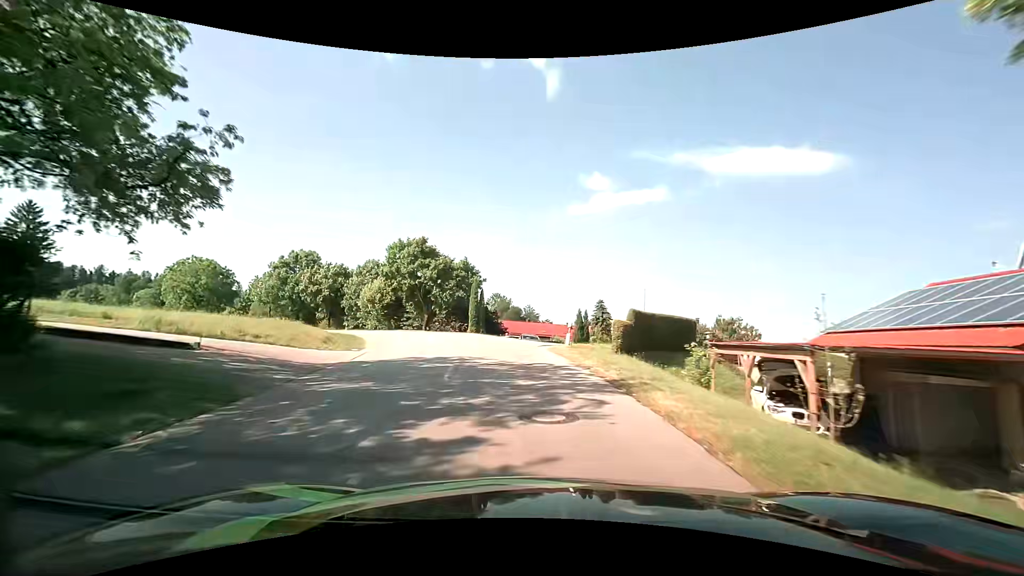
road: tertiary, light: Day
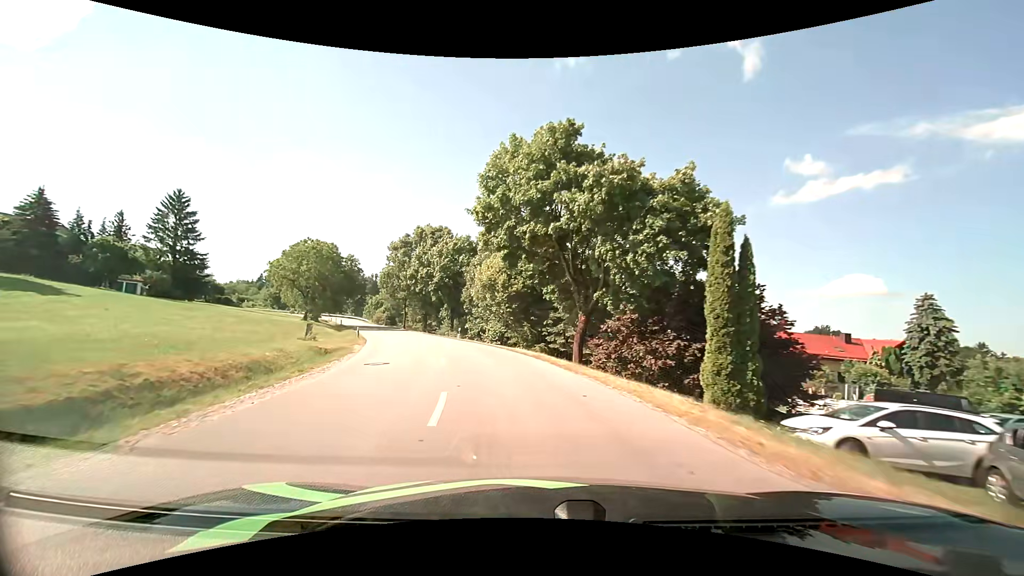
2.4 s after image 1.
(-5.2, +31.0) m; -20°
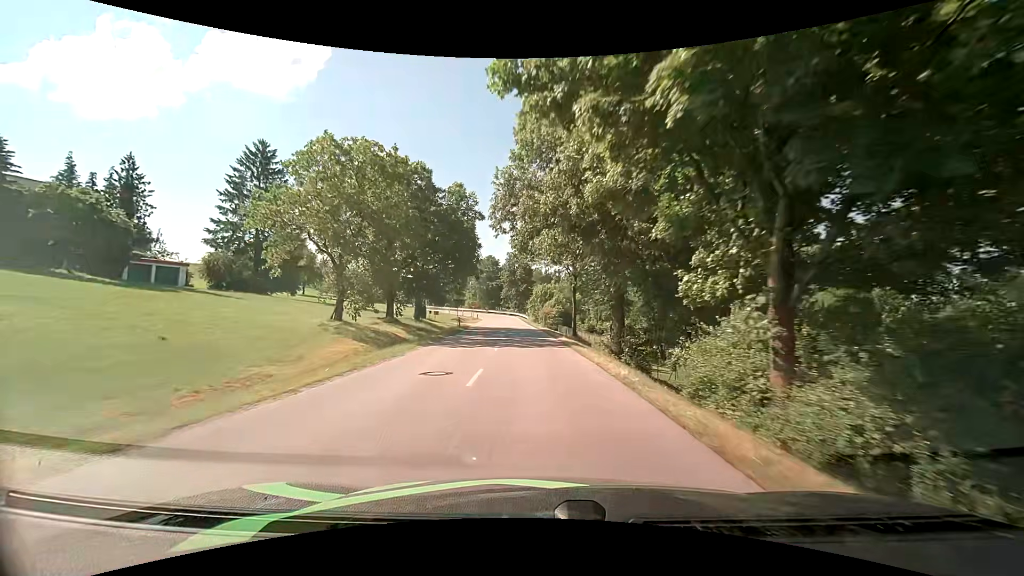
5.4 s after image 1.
(-9.4, +41.5) m; -21°
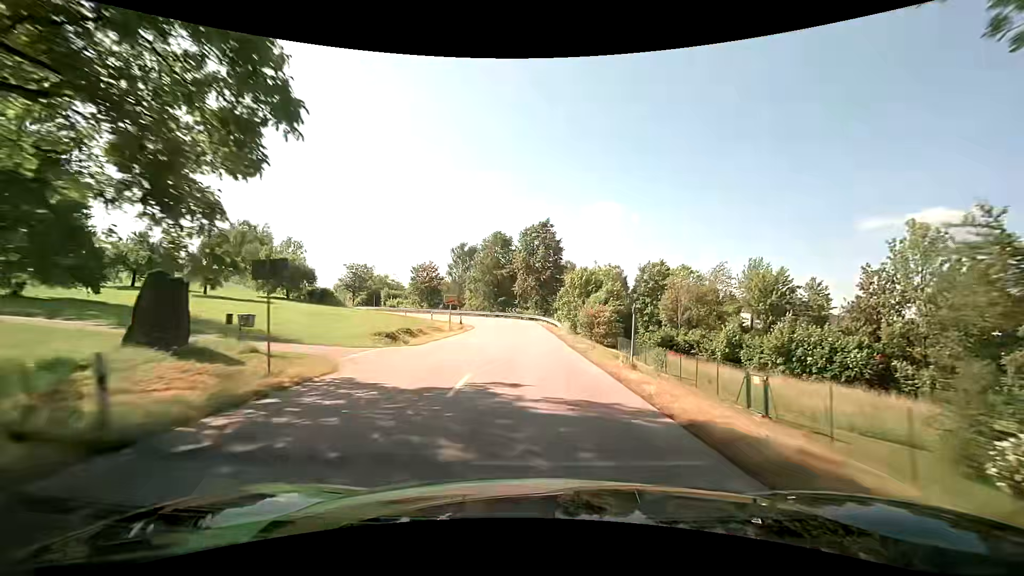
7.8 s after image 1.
(-1.7, +38.0) m; -3°
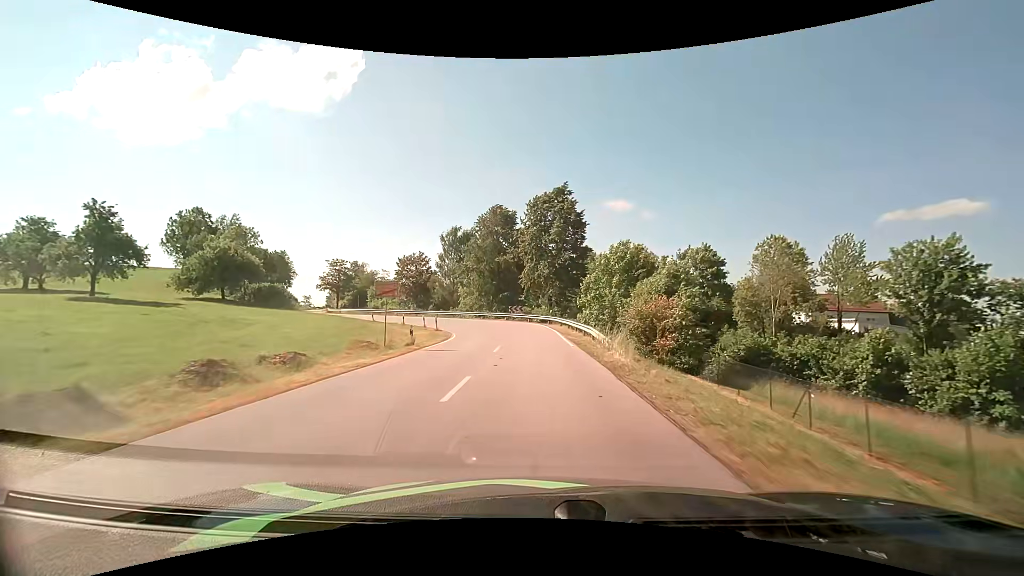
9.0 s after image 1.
(-0.2, +18.6) m; -2°
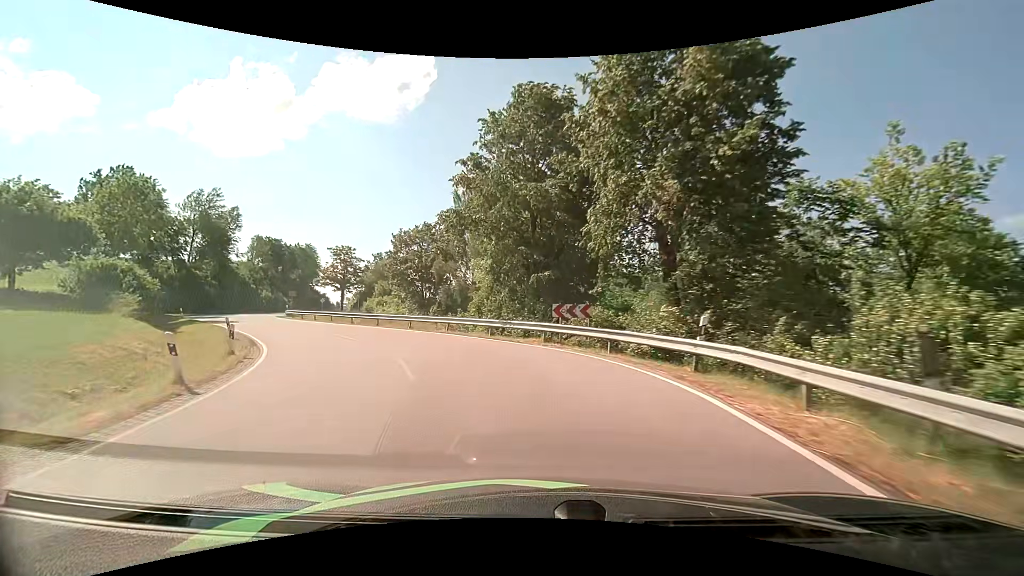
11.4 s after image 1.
(-0.8, +31.2) m; -7°
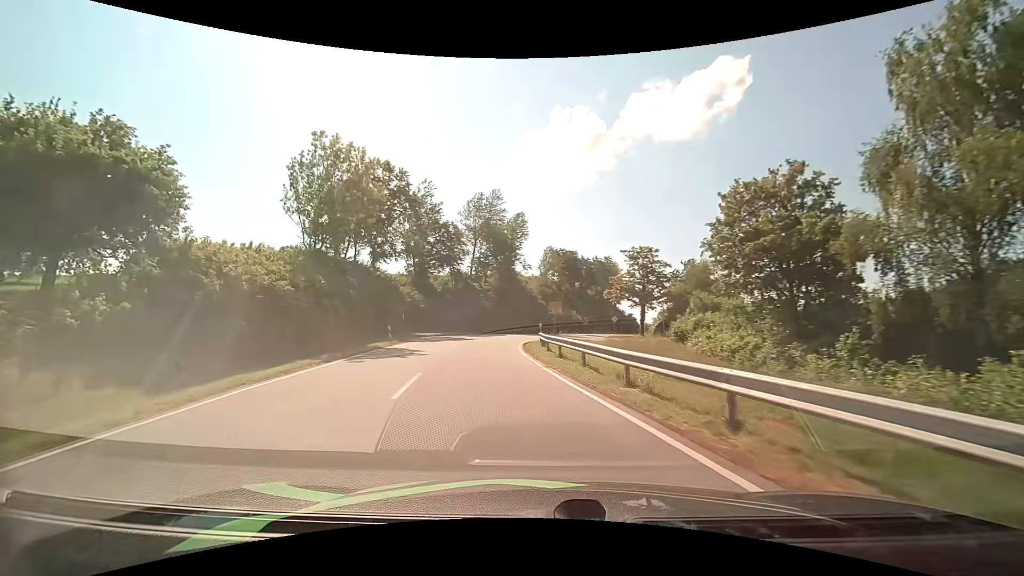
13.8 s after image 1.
(-7.5, +24.4) m; -34°
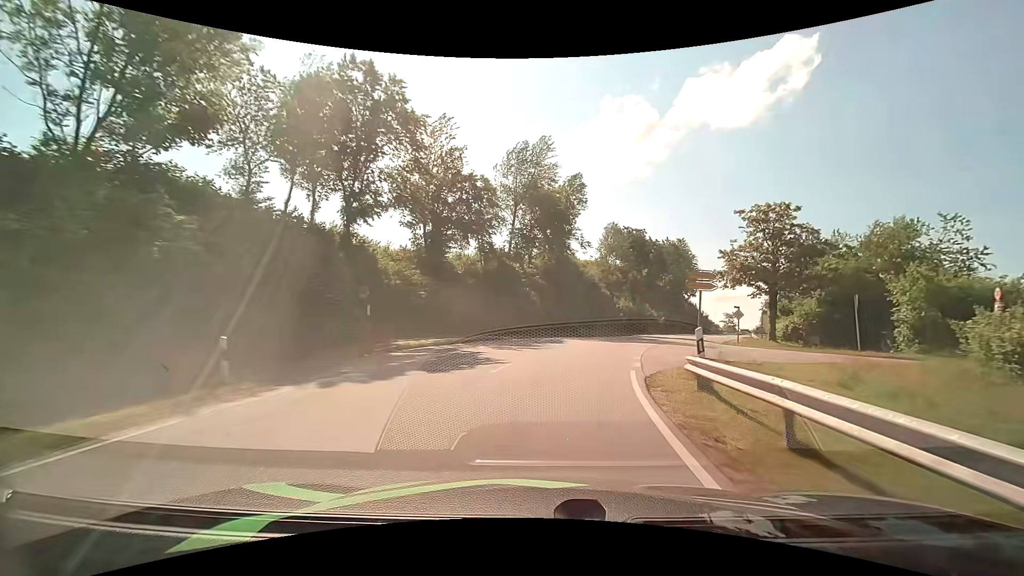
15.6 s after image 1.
(-2.2, +21.1) m; -7°
(0, +10) (+2, +20) (+4, +30) (+8, +39) (+12, +48) (+17, +56) (+23, +65) (+28, +74) (+33, +82) (+38, +91) m
